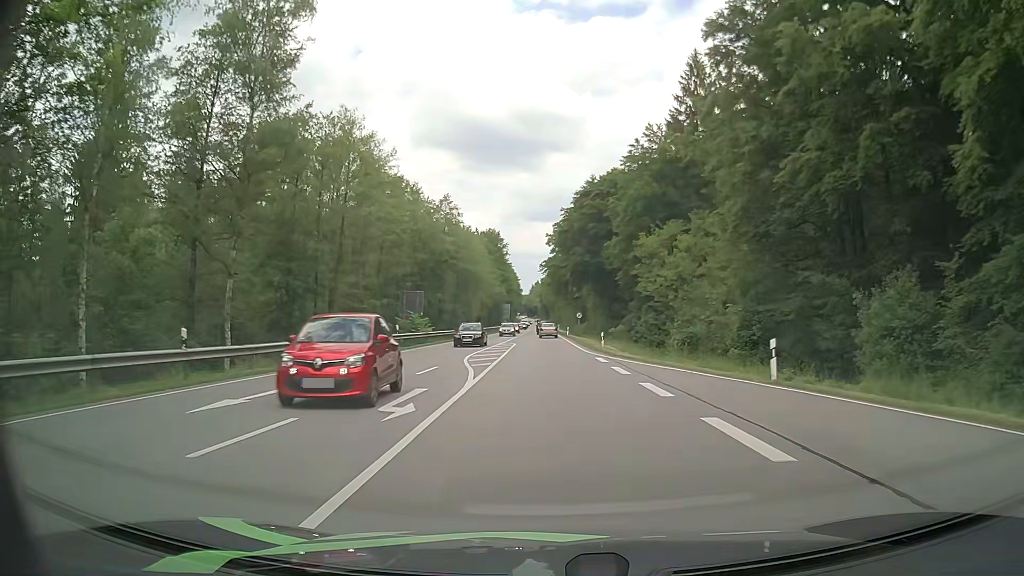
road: secondary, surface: asphalt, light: Day
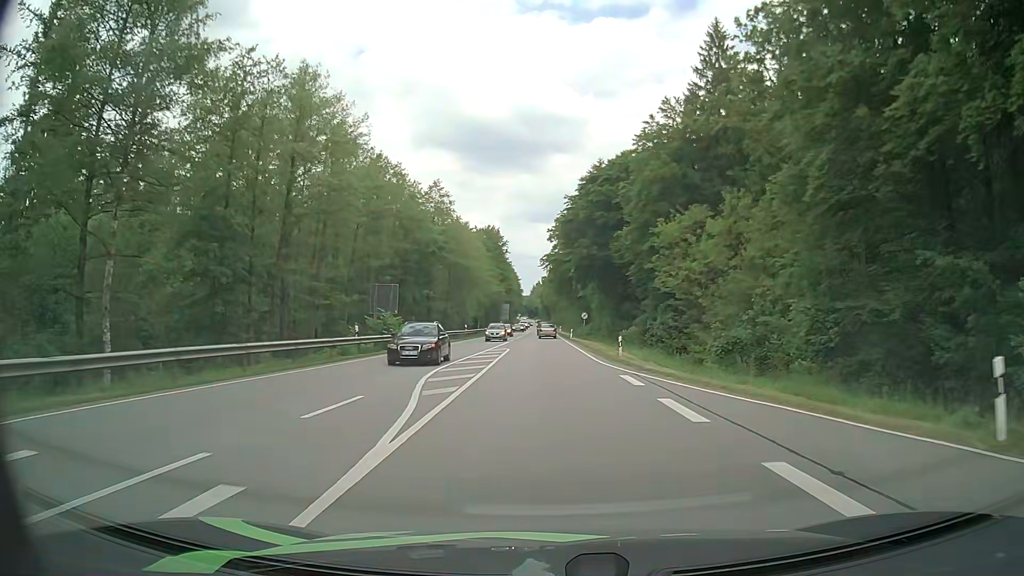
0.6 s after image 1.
(0.0, +8.9) m; 0°
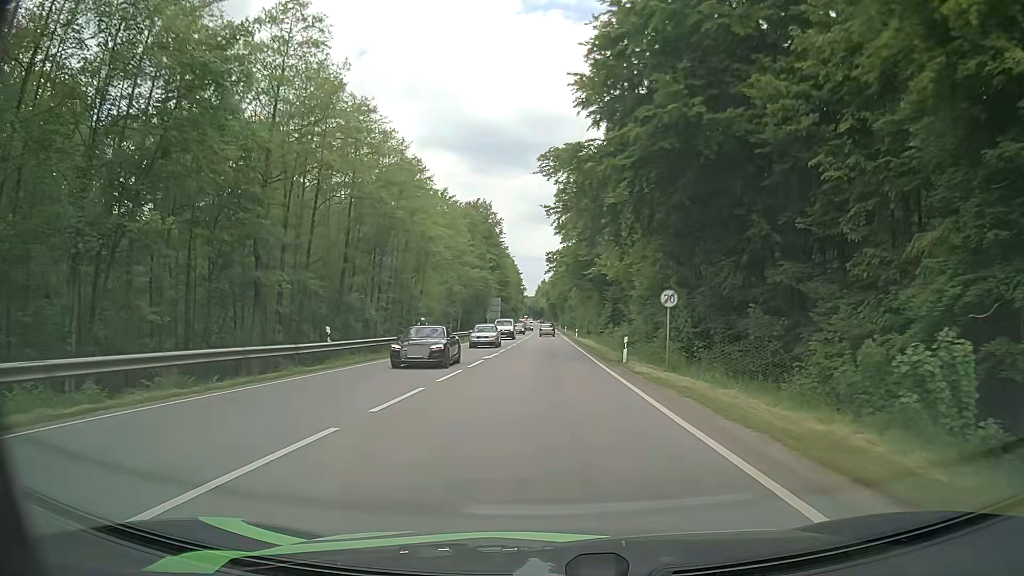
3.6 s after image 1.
(0.0, +46.1) m; -1°
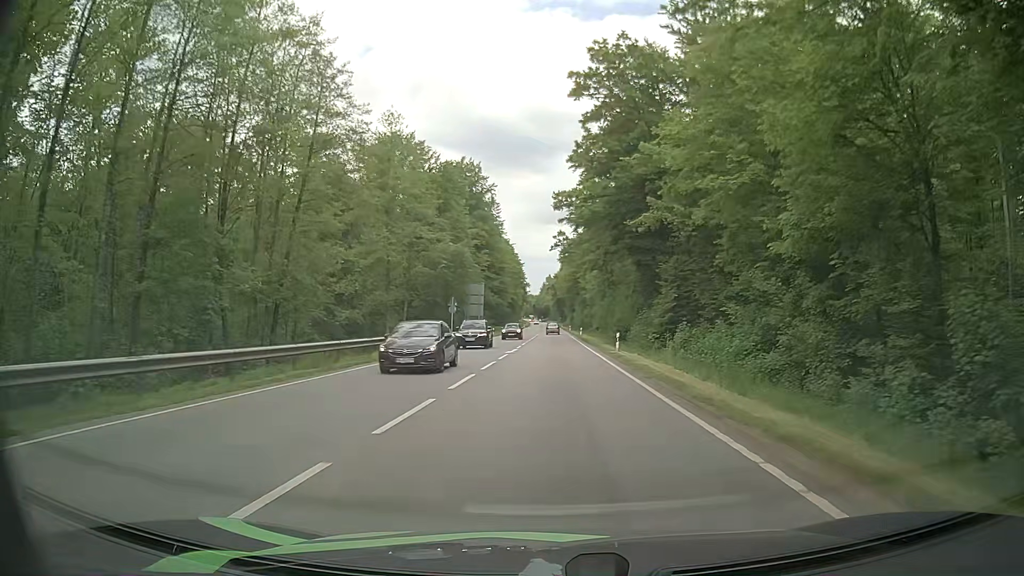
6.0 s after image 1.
(0.0, +38.3) m; -1°
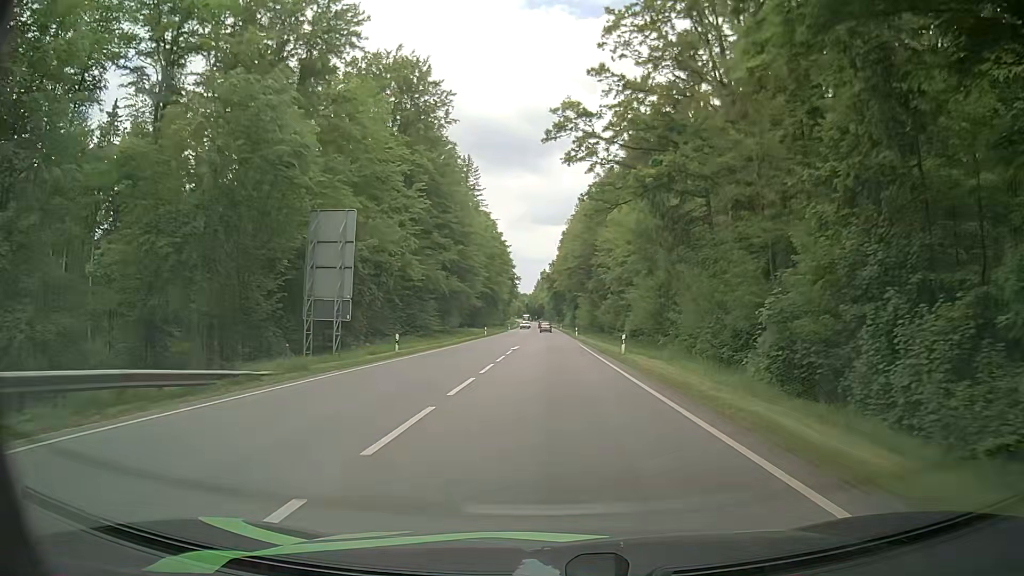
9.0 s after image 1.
(+0.6, +49.3) m; +1°
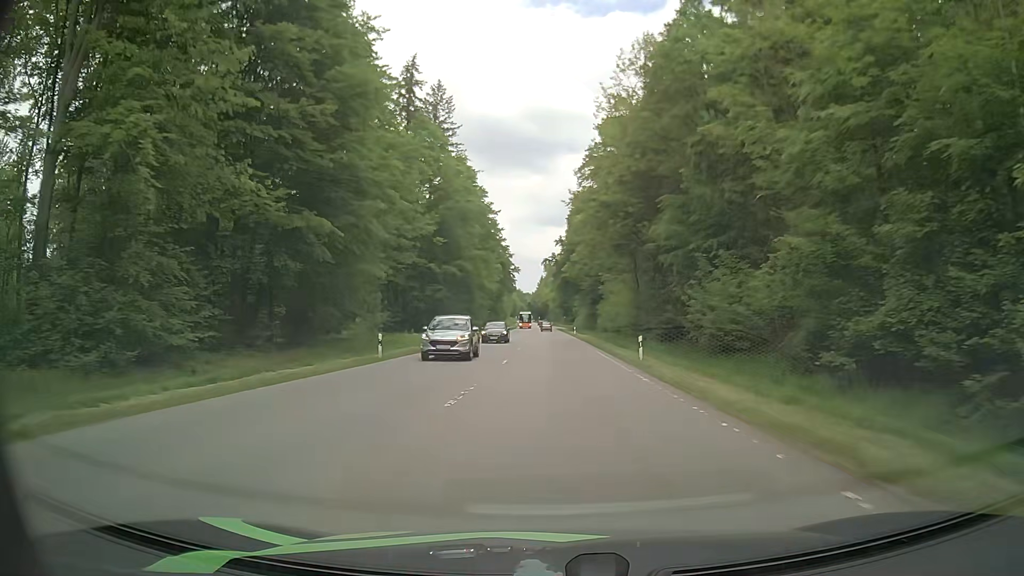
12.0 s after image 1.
(+0.1, +50.7) m; 0°
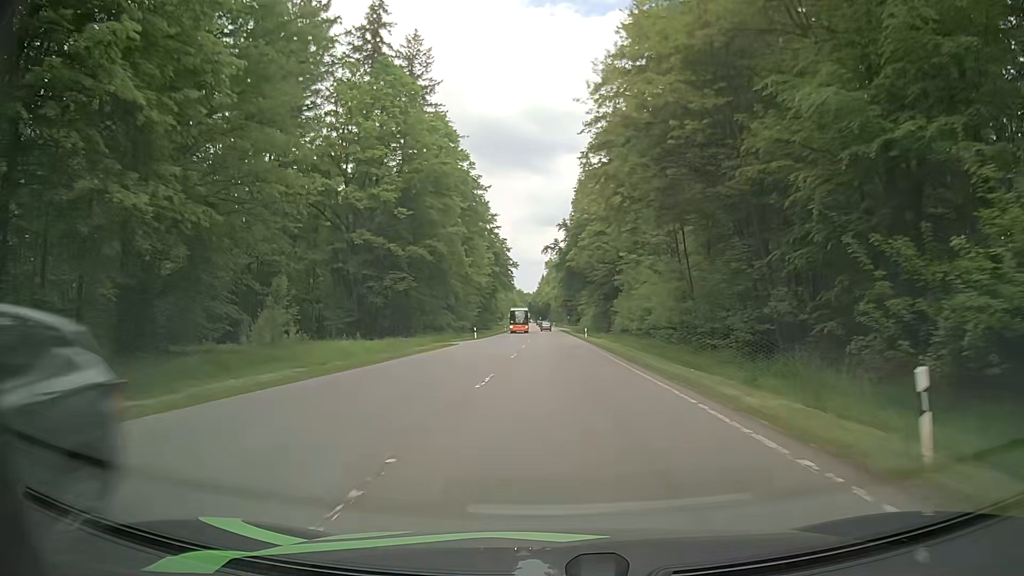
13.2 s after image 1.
(-0.2, +20.6) m; -1°
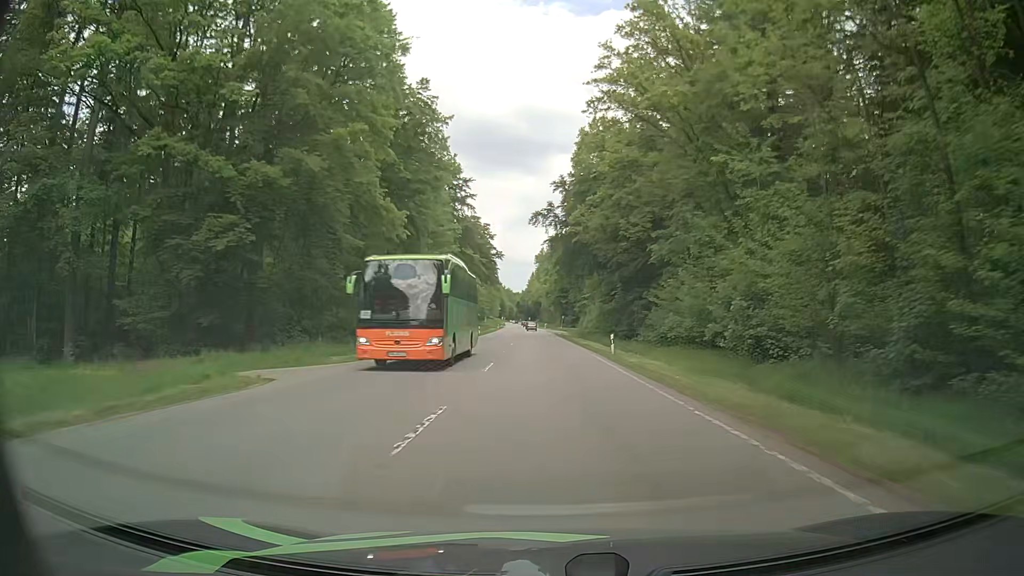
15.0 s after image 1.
(0.0, +31.3) m; -1°
(0, +10) (0, +20) (+1, +30) (+1, +40) (+1, +50) (+1, +60) (+1, +70) (+1, +80) (+1, +90) (+1, +100) m
